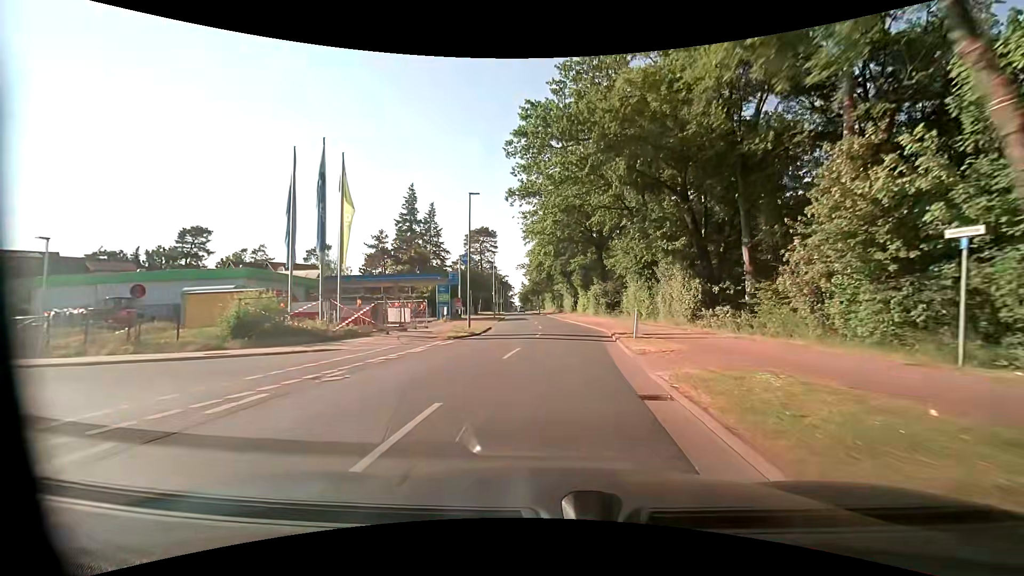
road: tertiary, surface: asphalt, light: Day
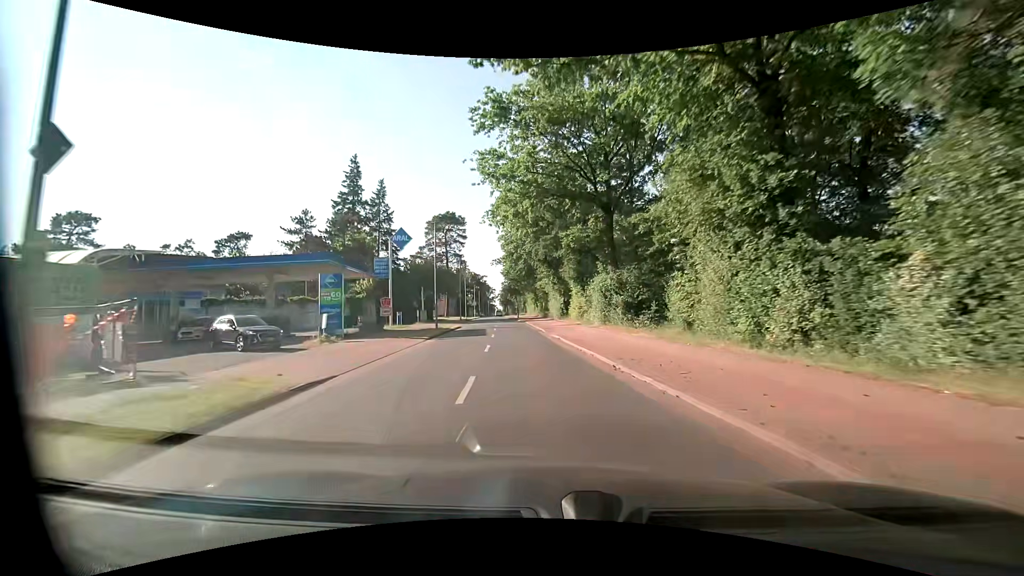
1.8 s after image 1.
(+1.0, +23.7) m; +3°
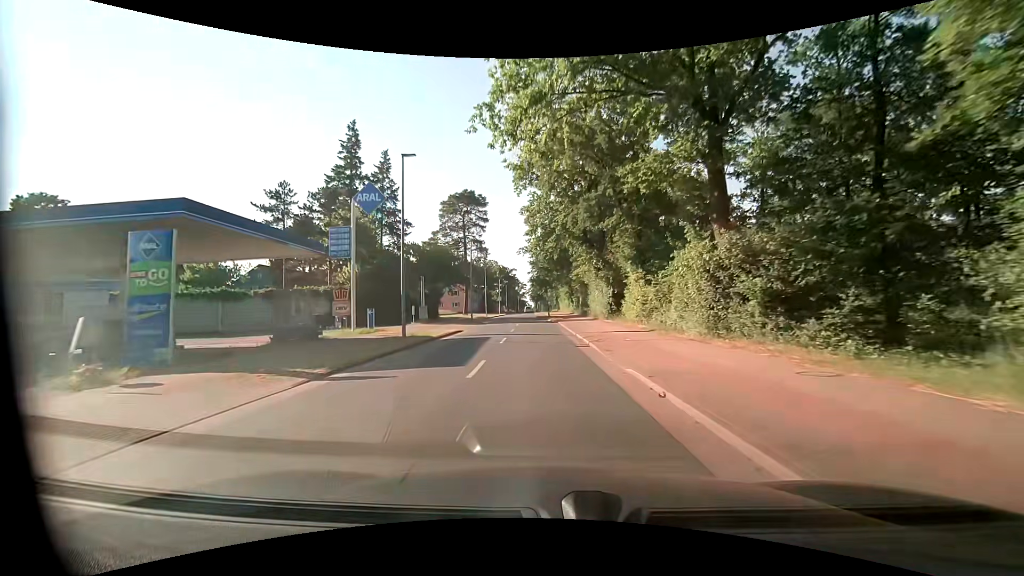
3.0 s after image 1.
(-0.6, +15.8) m; -4°
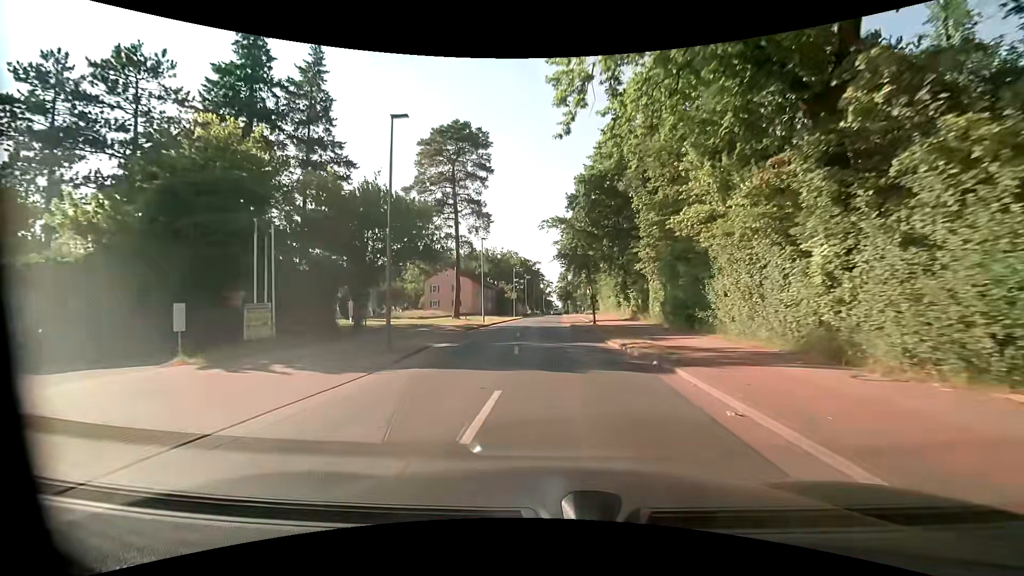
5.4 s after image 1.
(-1.0, +31.7) m; -3°
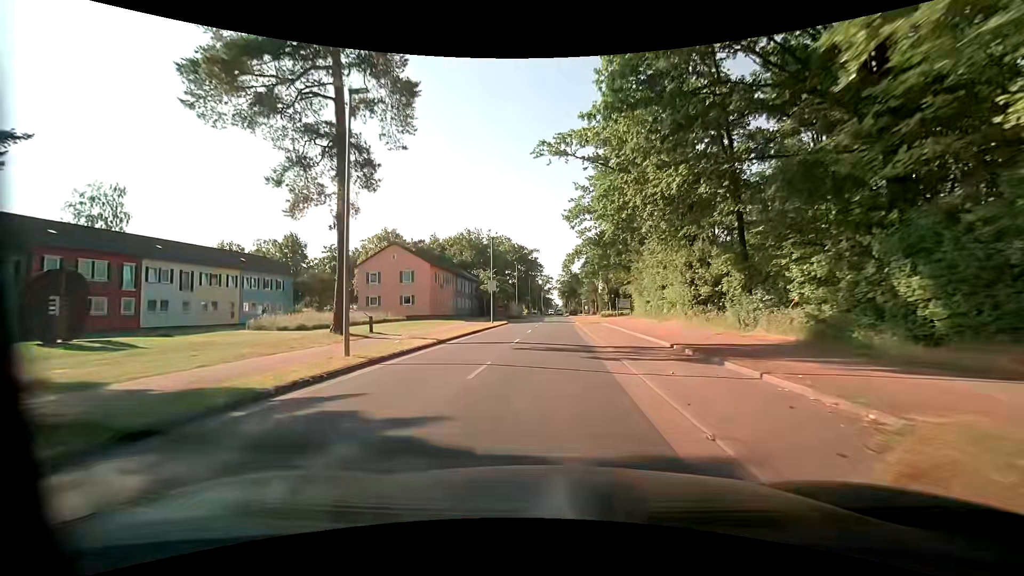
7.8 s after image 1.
(-0.2, +31.6) m; 0°
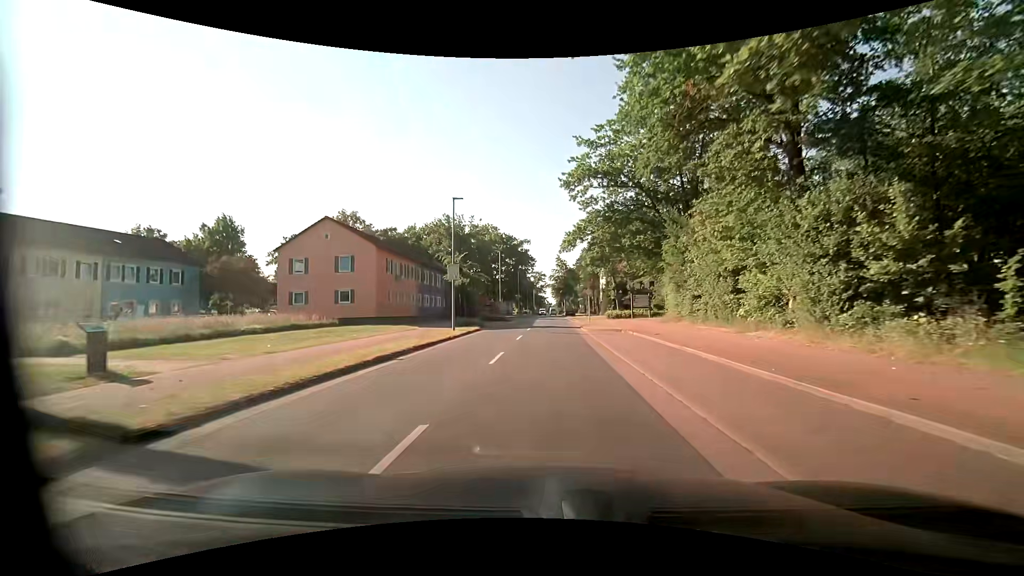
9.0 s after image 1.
(+0.2, +15.9) m; +1°
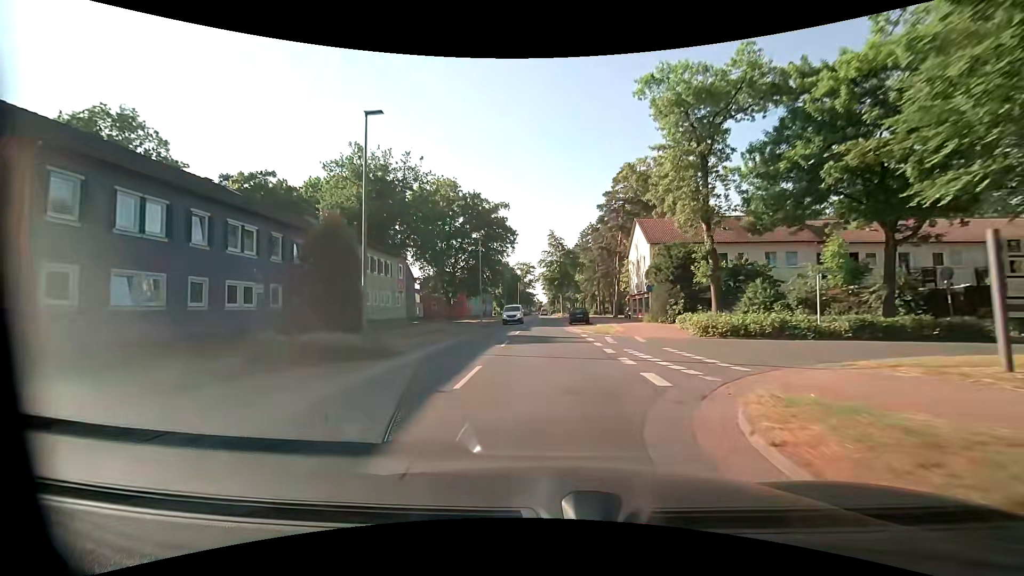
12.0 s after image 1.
(+0.5, +39.7) m; +1°
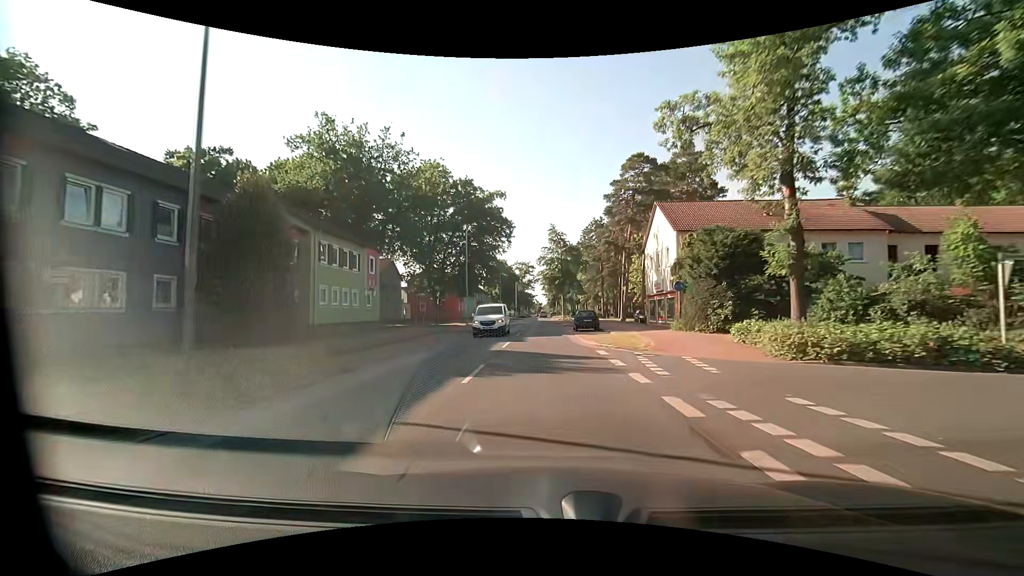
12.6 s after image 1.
(0.0, +8.0) m; 0°
(0, +10) (0, +20) (0, +30) (0, +40) (0, +50) (0, +60) (0, +70) (0, +80) (0, +90) (0, +100) m
